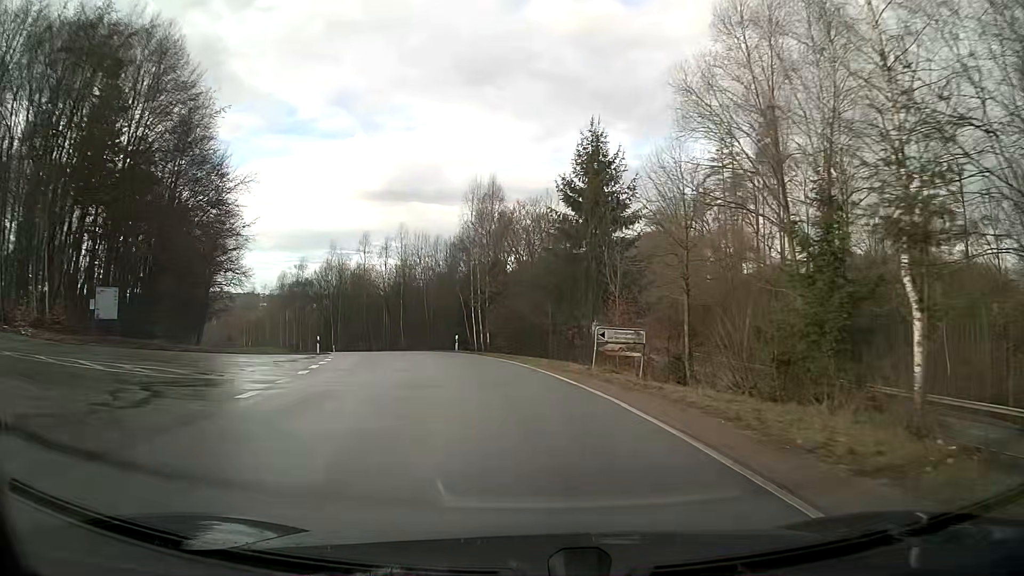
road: secondary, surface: asphalt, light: Day
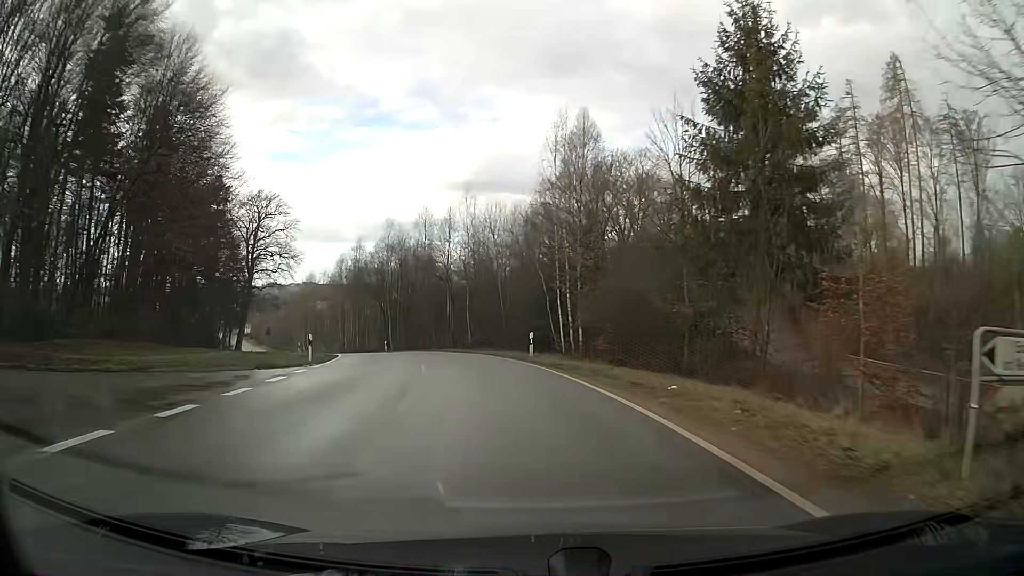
(-1.0, +15.7) m; -7°
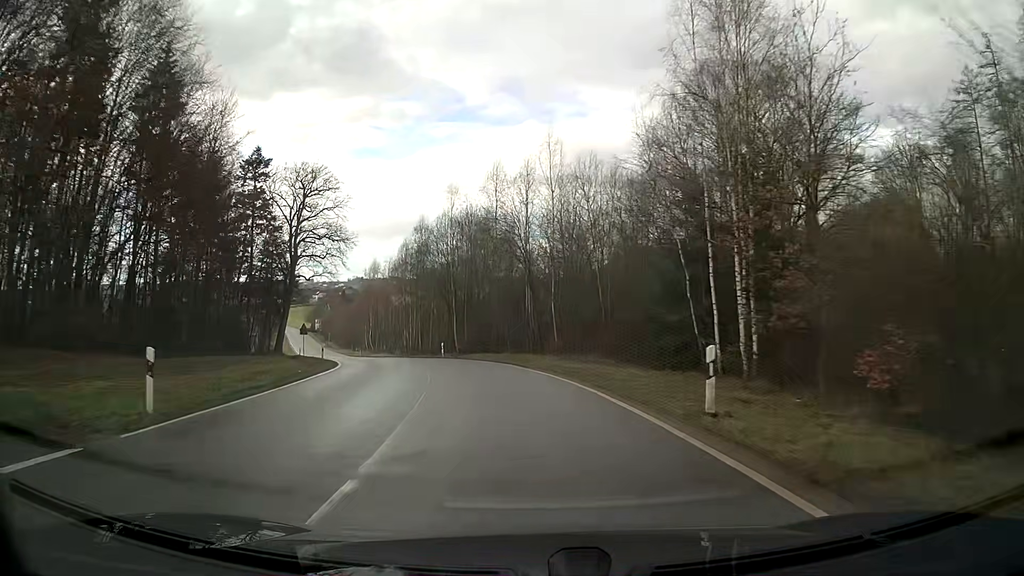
(-1.1, +16.5) m; -7°
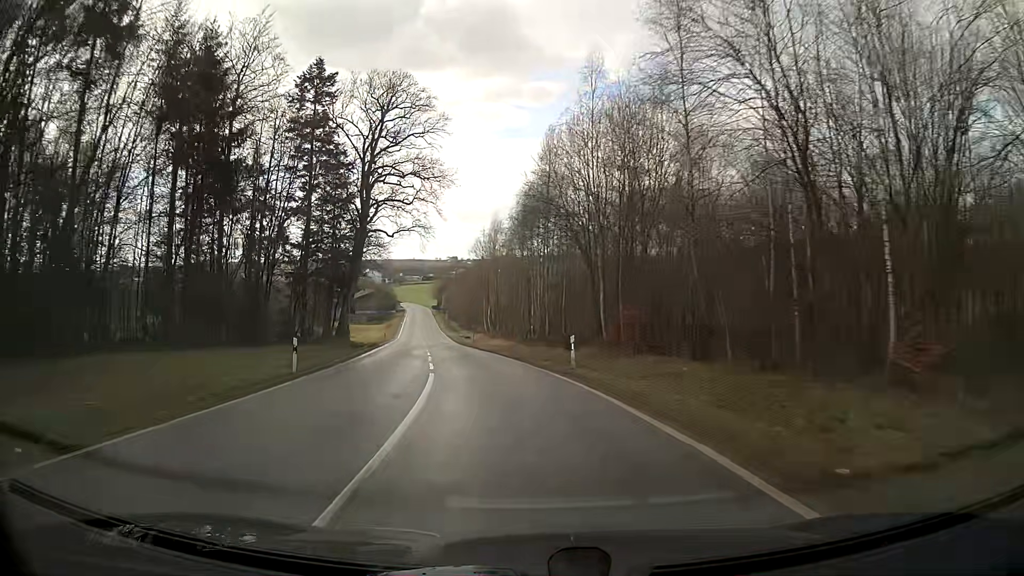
(-2.8, +26.2) m; -13°
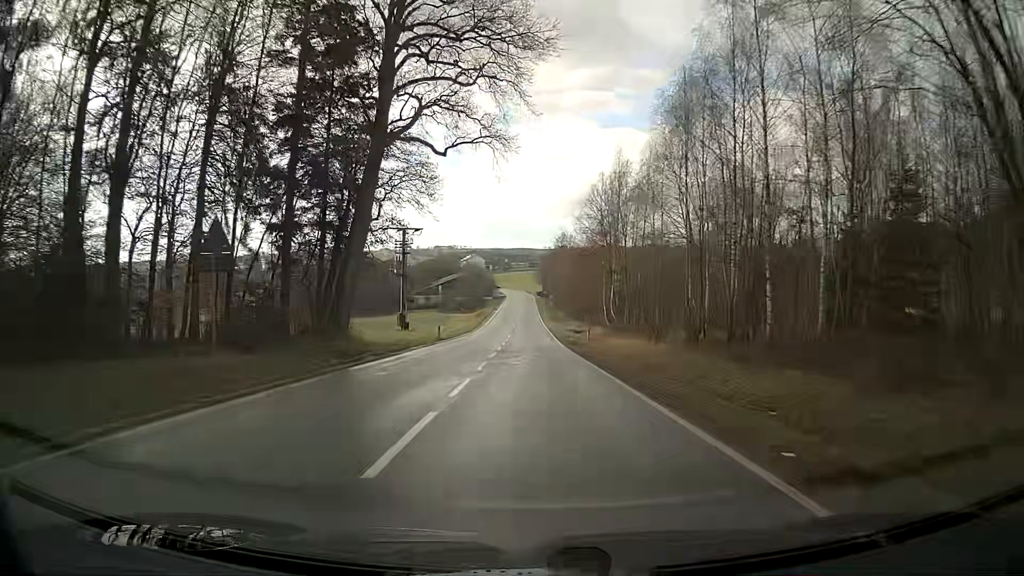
(-2.3, +28.0) m; -8°
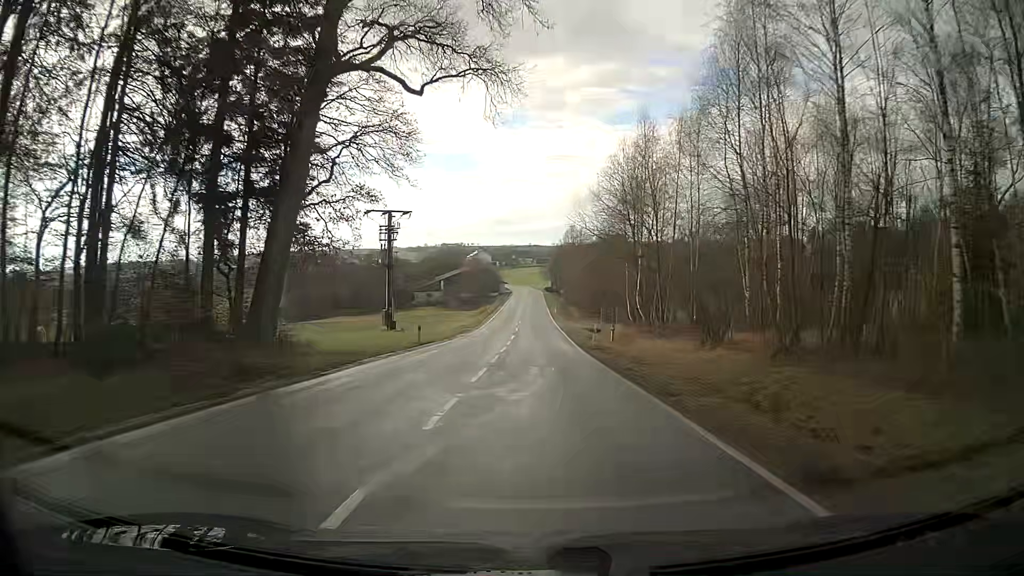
(-0.1, +9.7) m; 0°
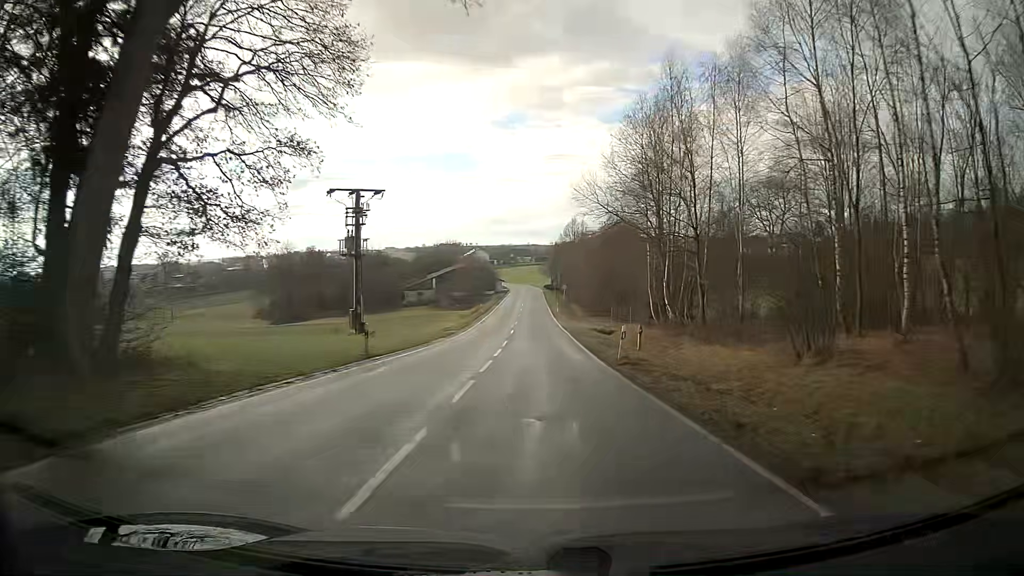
(0.0, +9.8) m; 0°
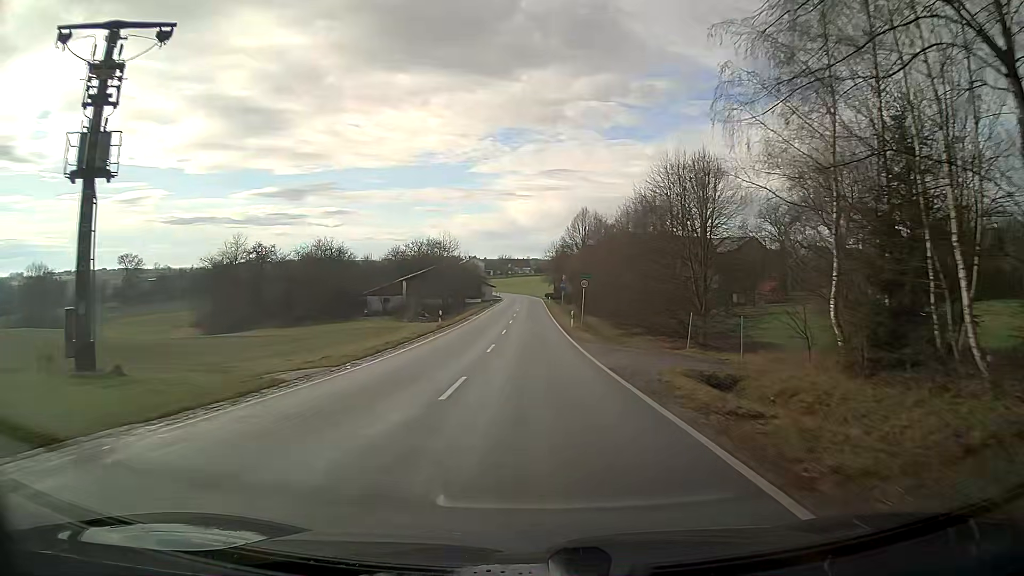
(-0.3, +29.6) m; -1°
(0, +10) (0, +20) (0, +30) (0, +40) (0, +50) (0, +60) (0, +70) (0, +80) (0, +90) (0, +100) m
